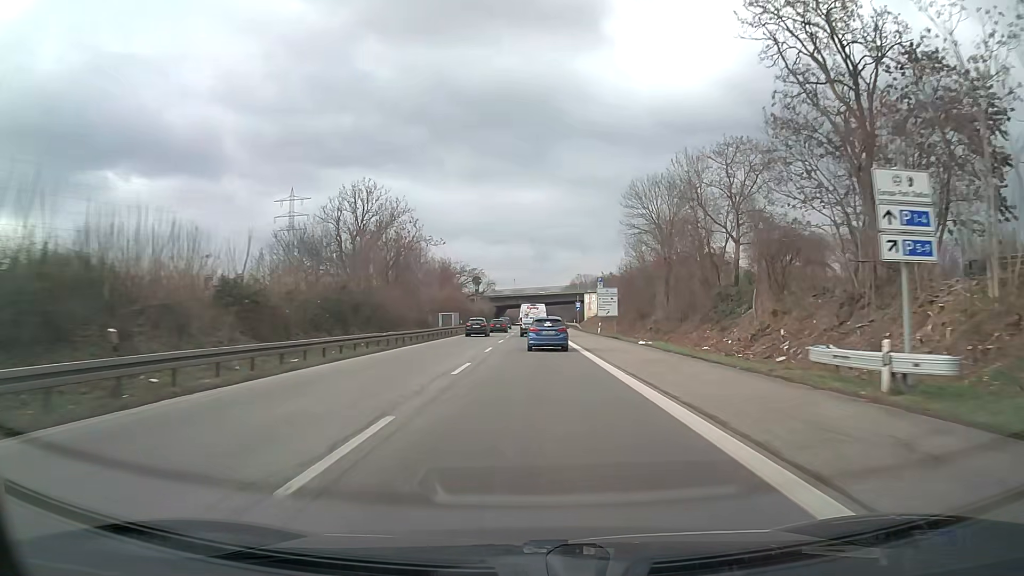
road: trunk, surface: asphalt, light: Day
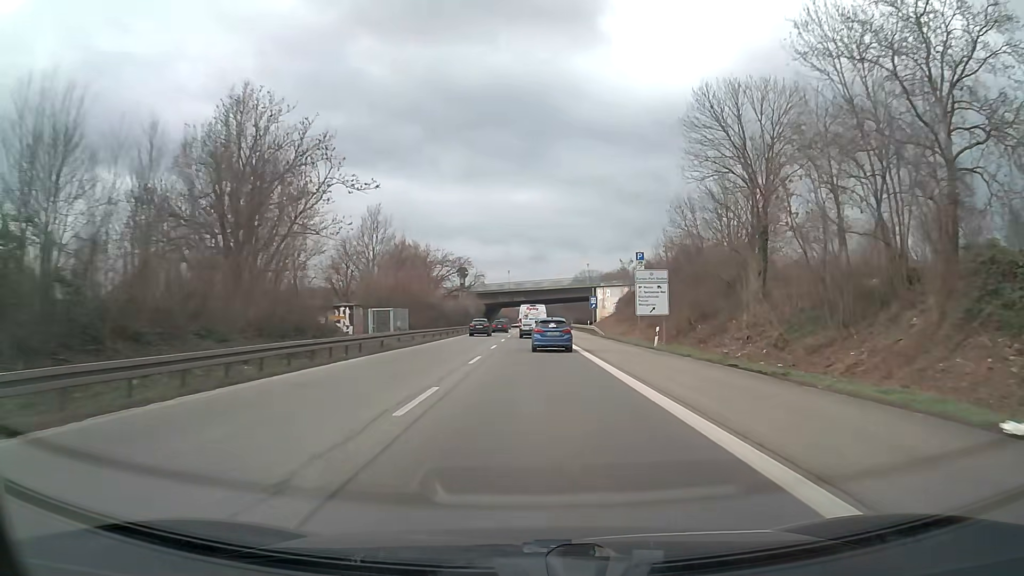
(0.0, +29.8) m; 0°
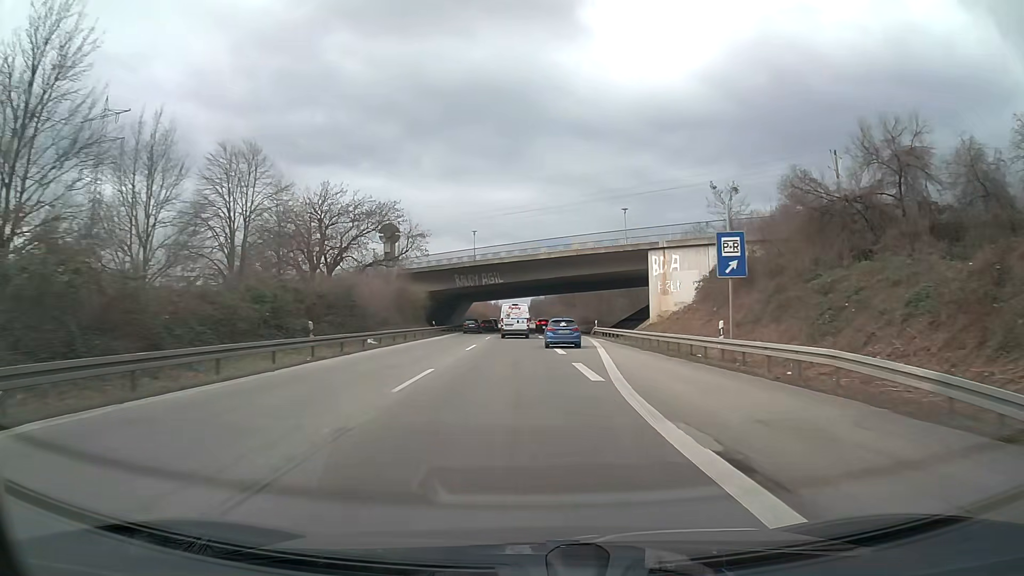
(+0.5, +59.0) m; +1°
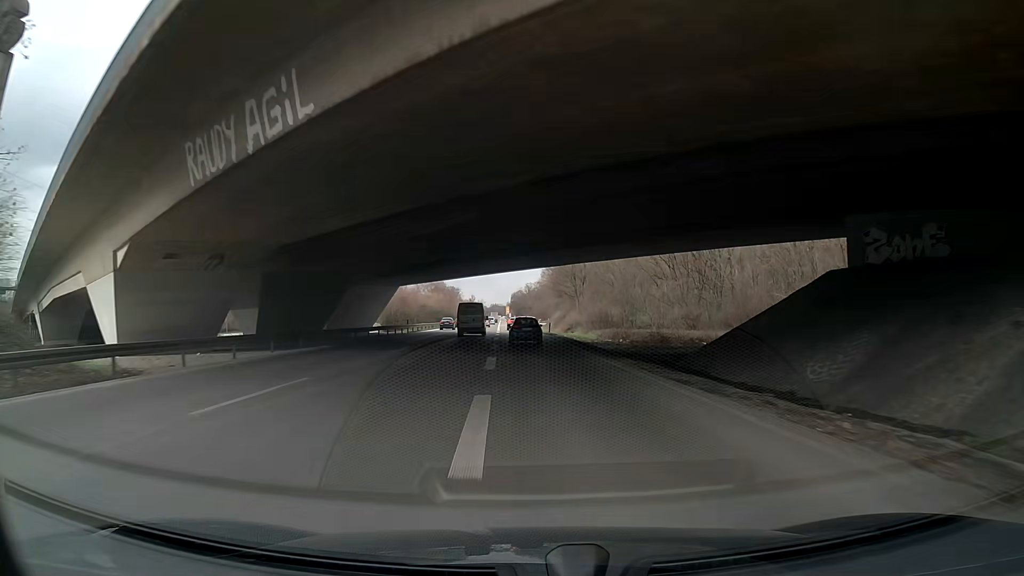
(+0.2, +57.2) m; -1°
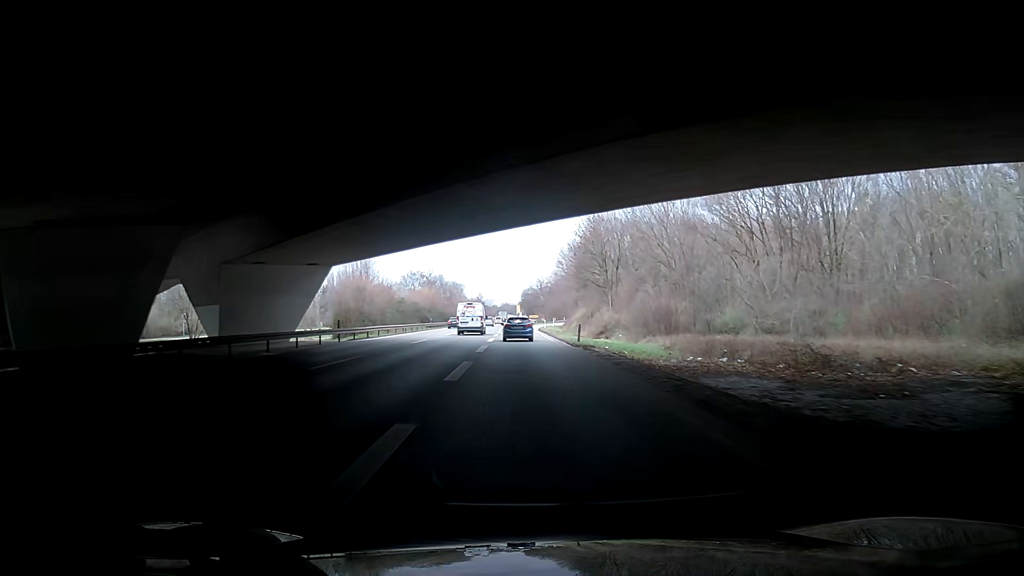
(-0.2, +27.3) m; +1°
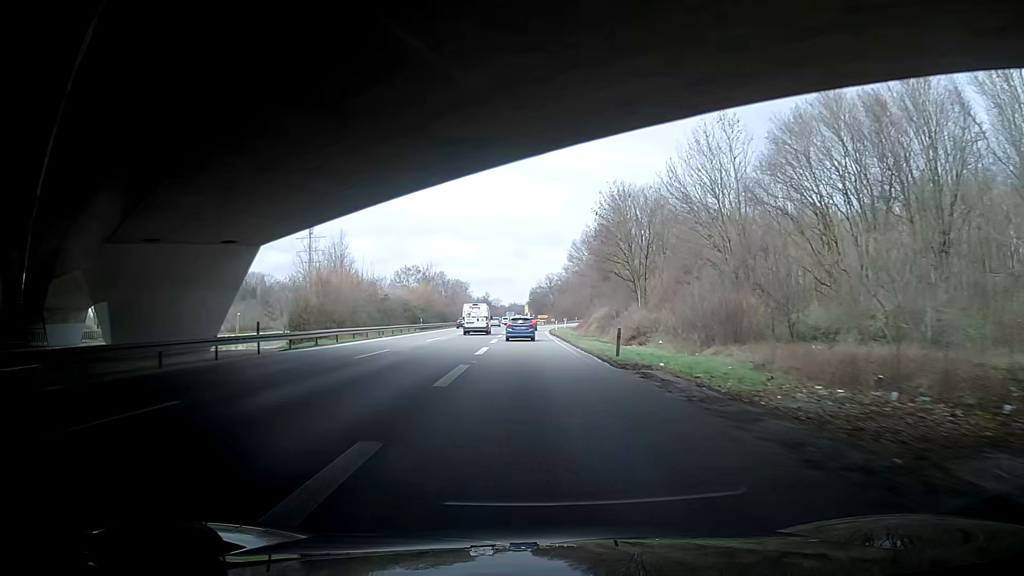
(+0.2, +13.2) m; +2°
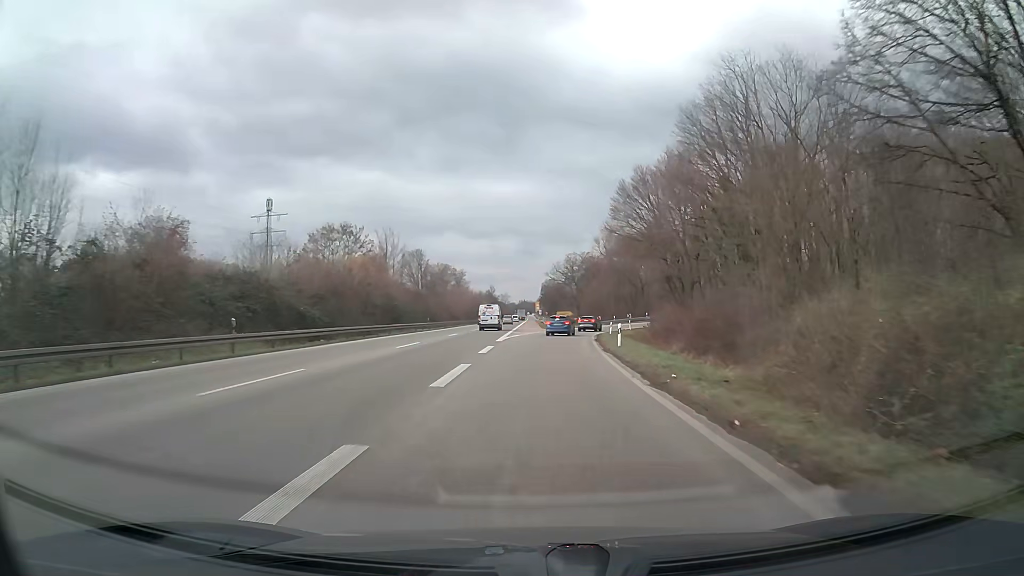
(-1.4, +47.8) m; -2°
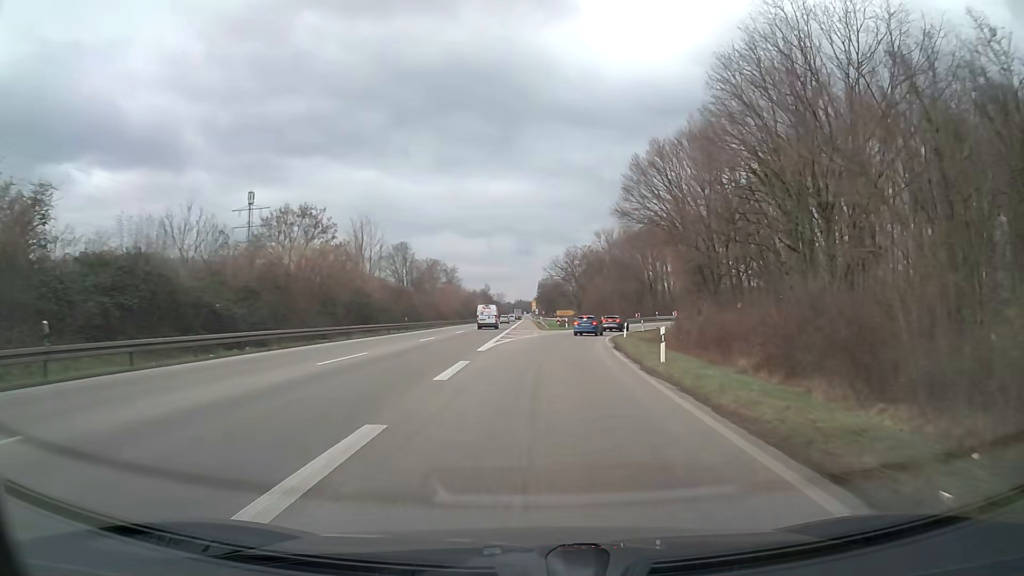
(0.0, +10.6) m; 0°
